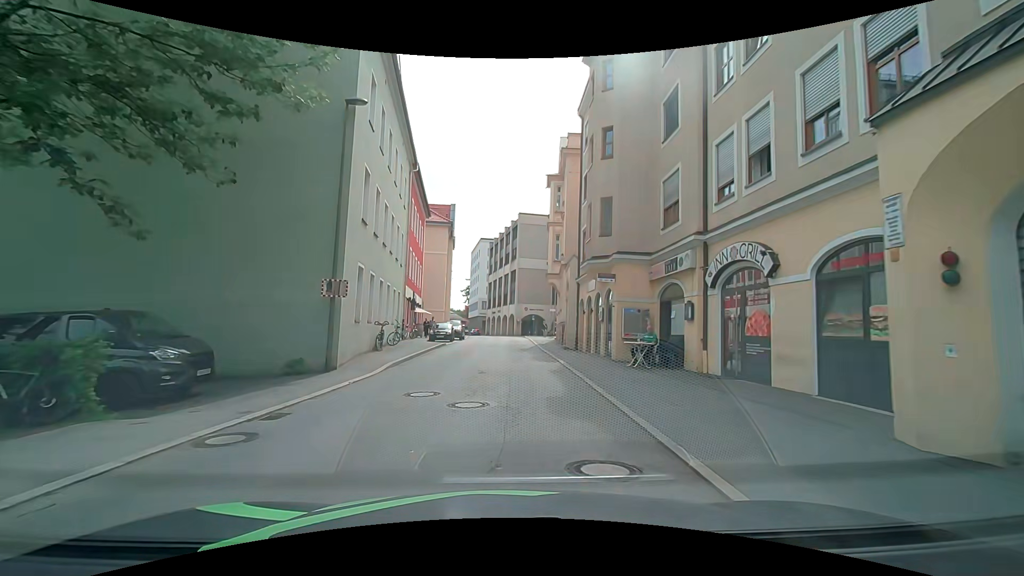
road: tertiary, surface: asphalt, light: Day
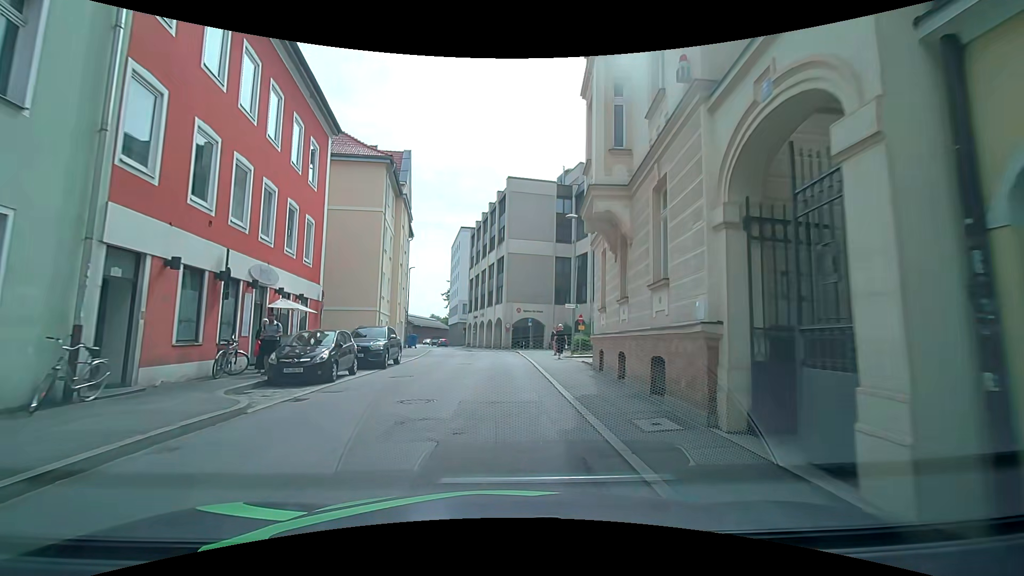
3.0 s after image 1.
(+0.3, +22.5) m; +3°
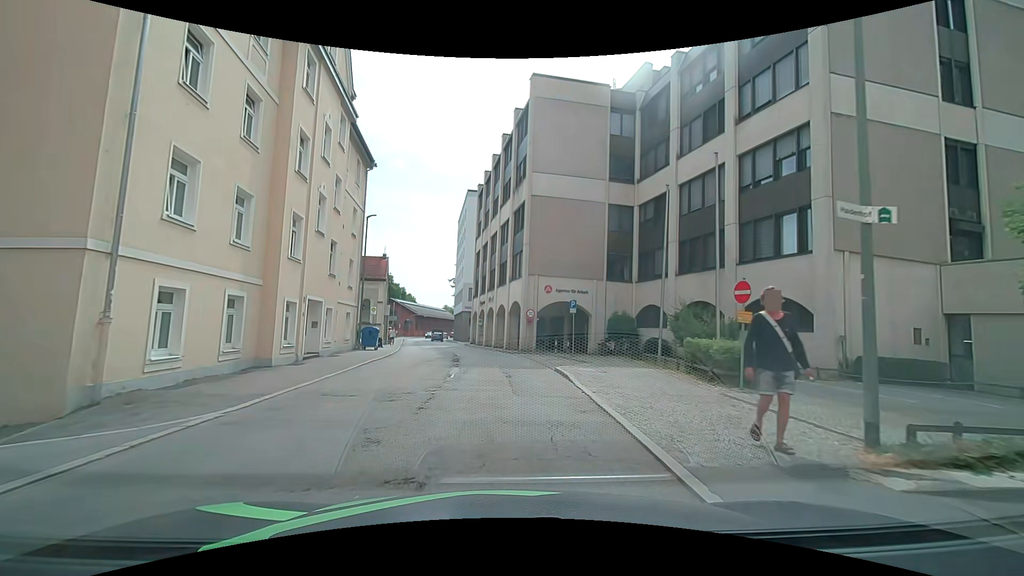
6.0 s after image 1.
(-0.5, +21.6) m; -3°
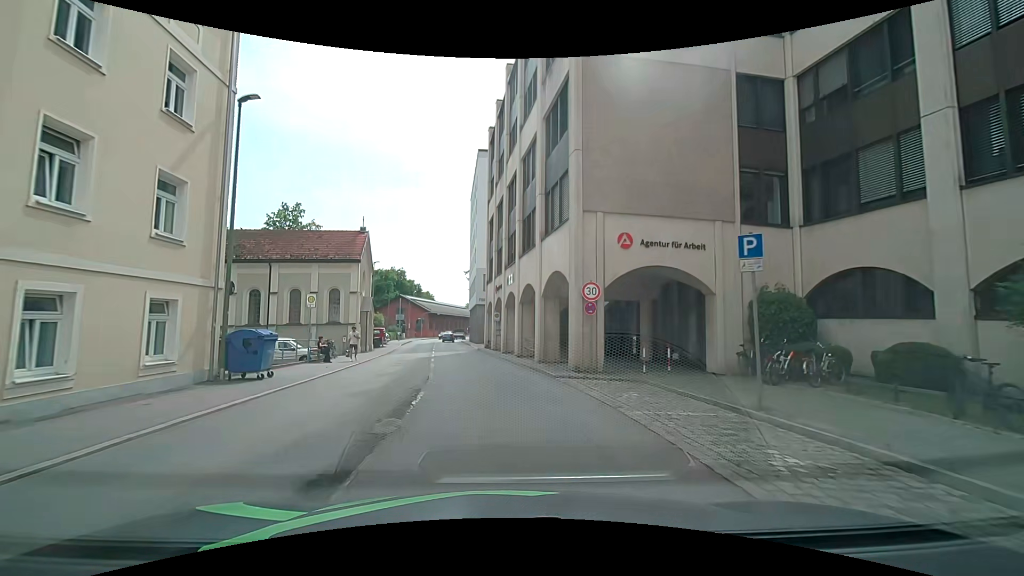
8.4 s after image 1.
(-0.3, +17.3) m; -4°
(0, +10) (-1, +20) (-2, +30) (-3, +40) (-5, +50) (-6, +60) (-7, +70) (-8, +80) (-8, +90) (-9, +100) m
